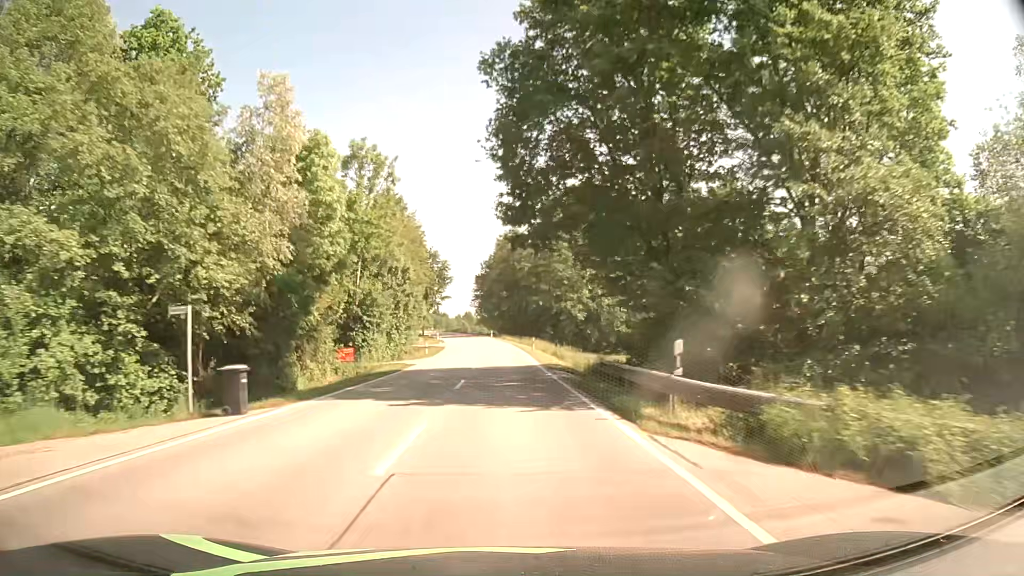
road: secondary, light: Day
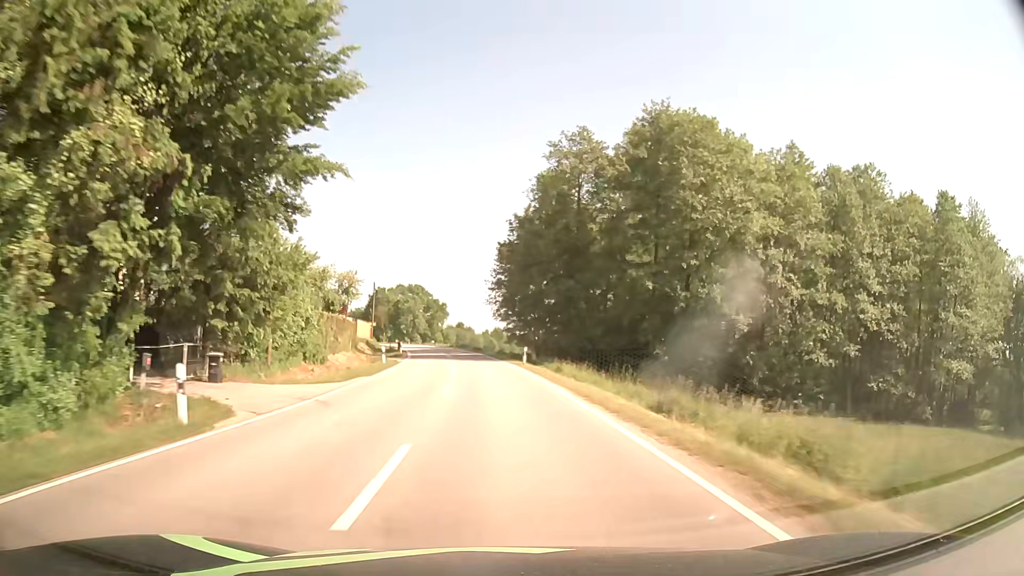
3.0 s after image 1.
(-1.0, +61.9) m; -2°
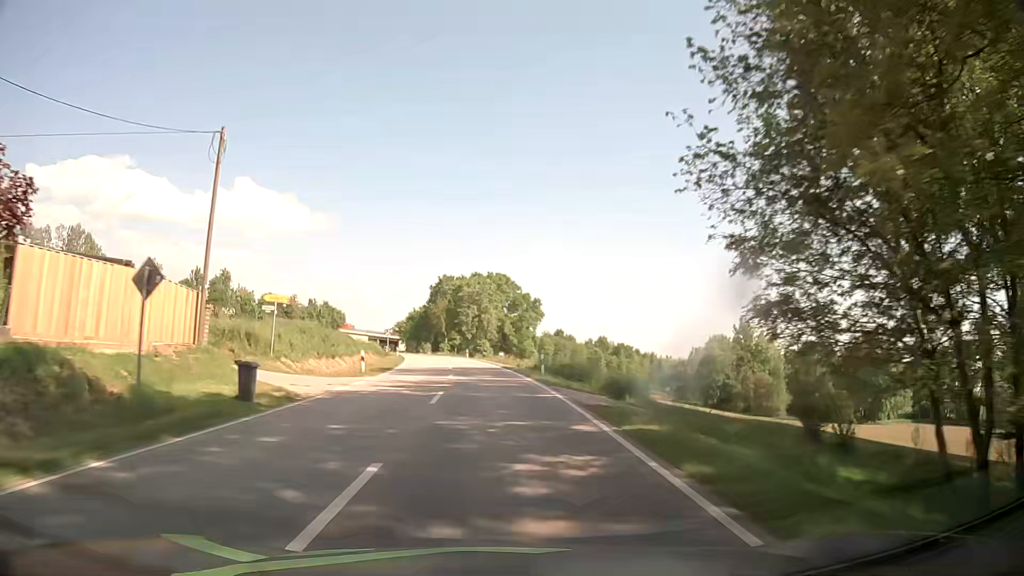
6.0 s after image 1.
(-4.1, +61.4) m; -8°
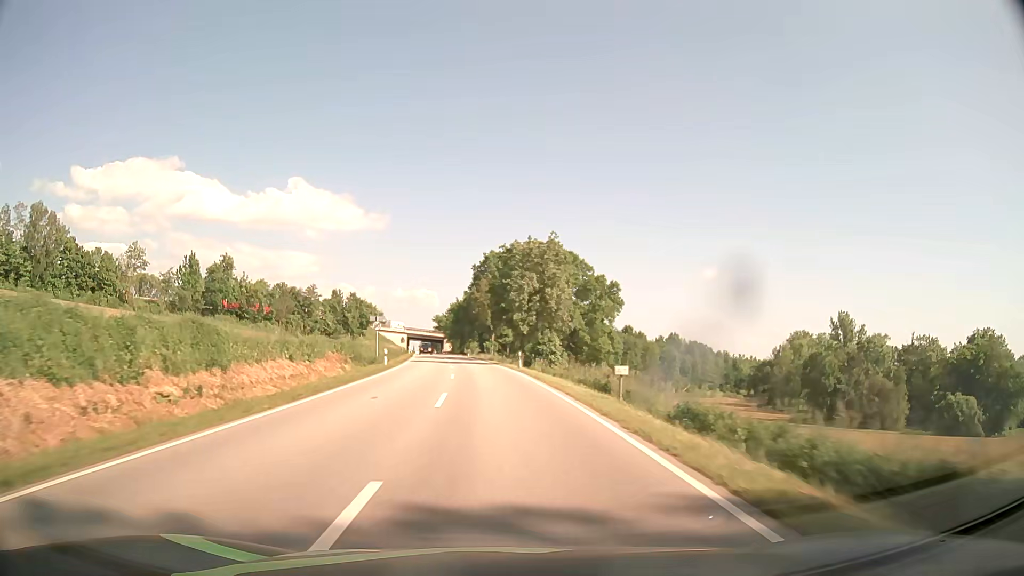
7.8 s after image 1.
(-1.7, +37.1) m; -5°
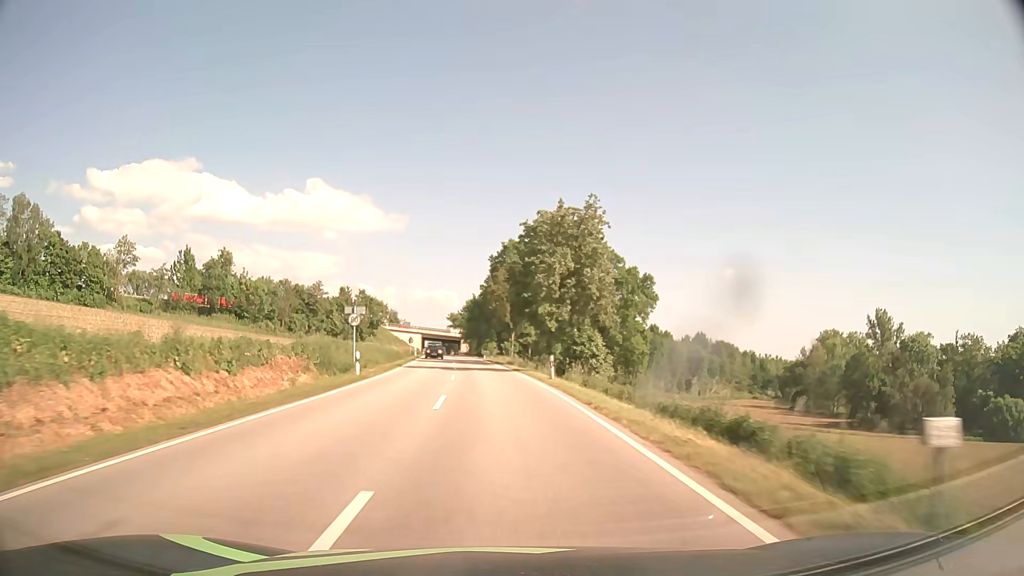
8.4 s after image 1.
(-0.2, +12.5) m; -2°
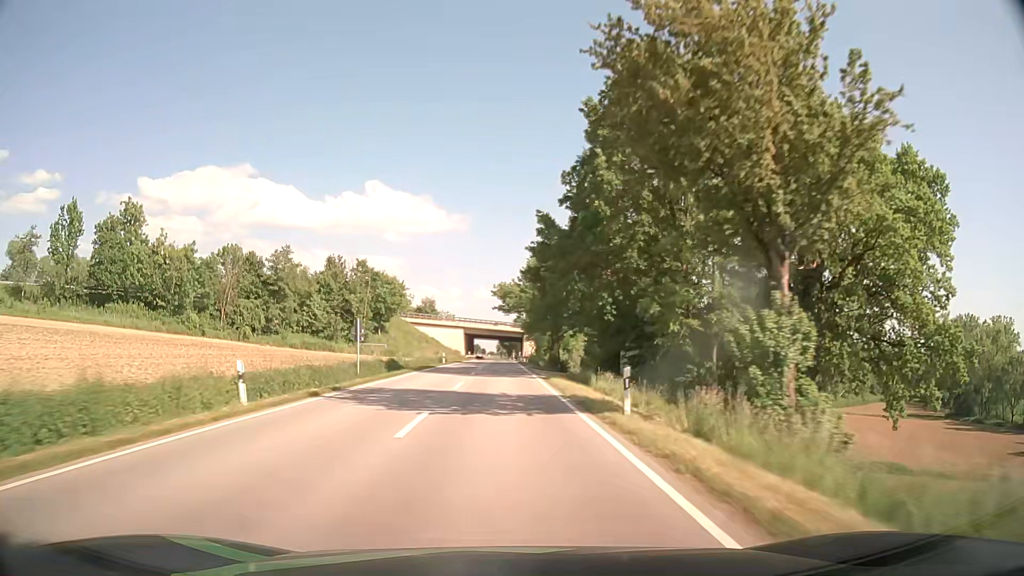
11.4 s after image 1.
(-3.4, +64.5) m; -6°
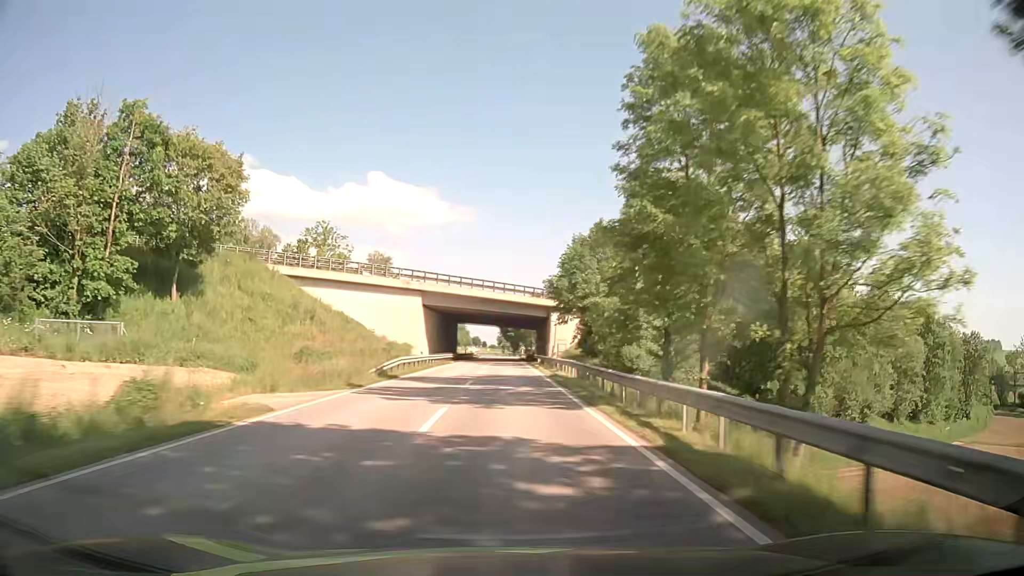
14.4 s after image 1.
(-0.6, +71.6) m; 0°
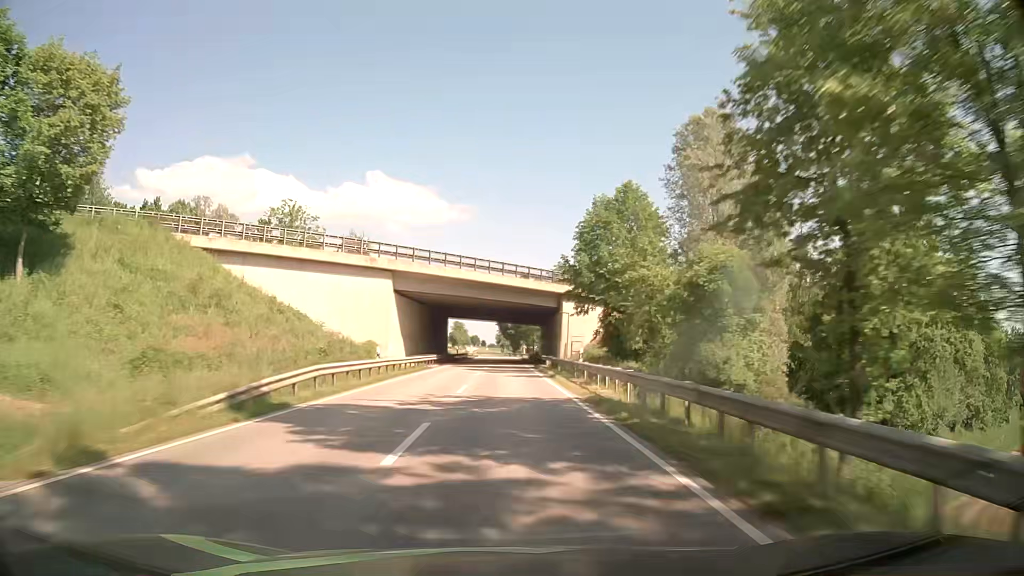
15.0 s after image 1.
(0.0, +15.1) m; 0°
(0, +10) (0, +20) (0, +30) (0, +40) (0, +50) (0, +60) (0, +70) (0, +80) (0, +90) (0, +100) m
